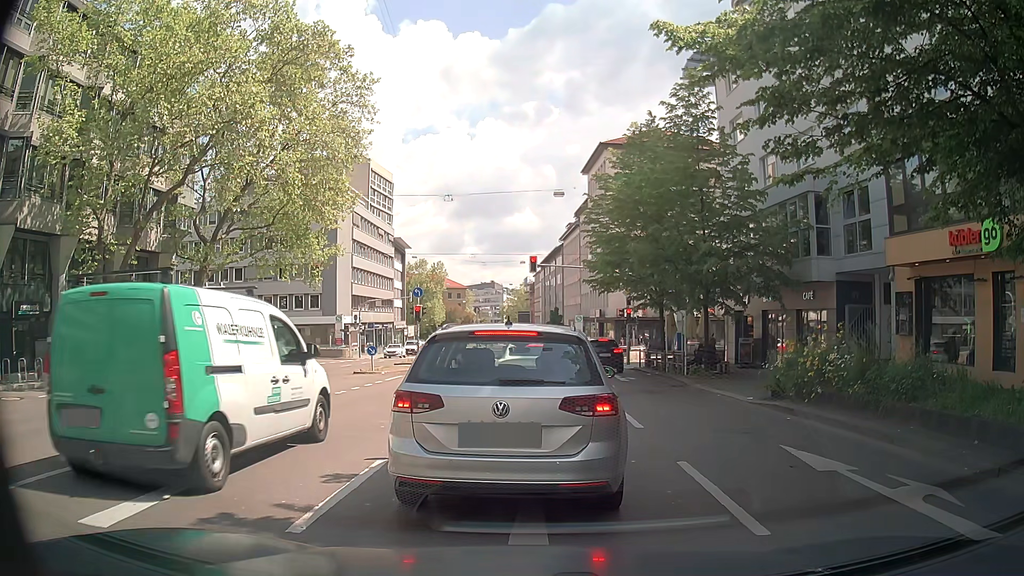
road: secondary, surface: asphalt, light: Day
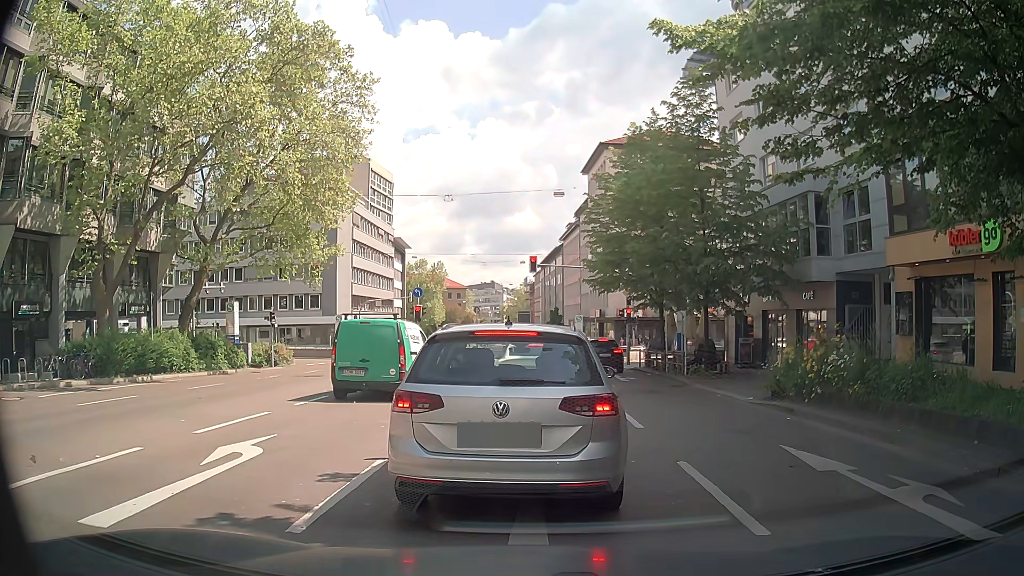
(0.0, 0.0) m; 0°
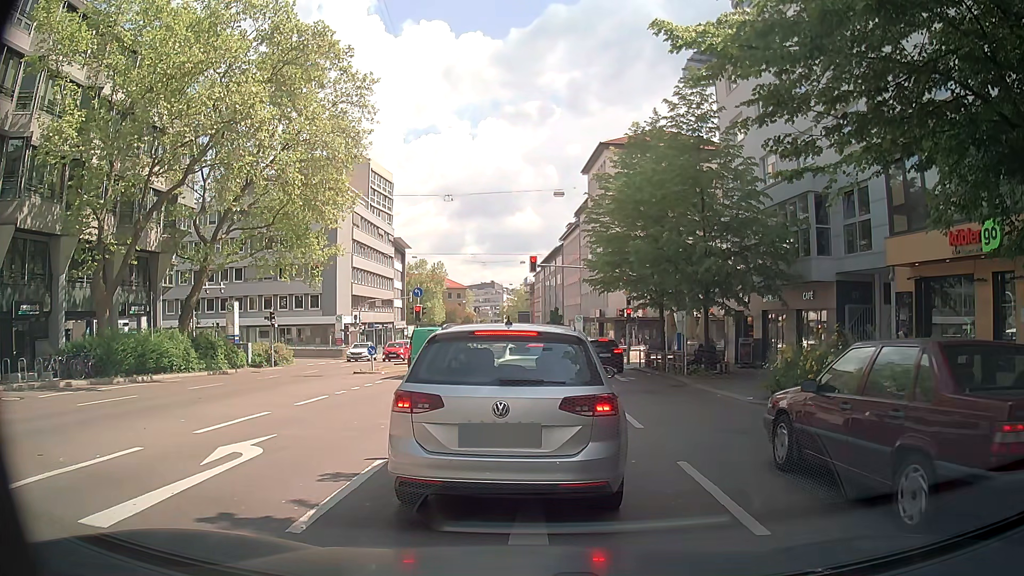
(0.0, 0.0) m; 0°
